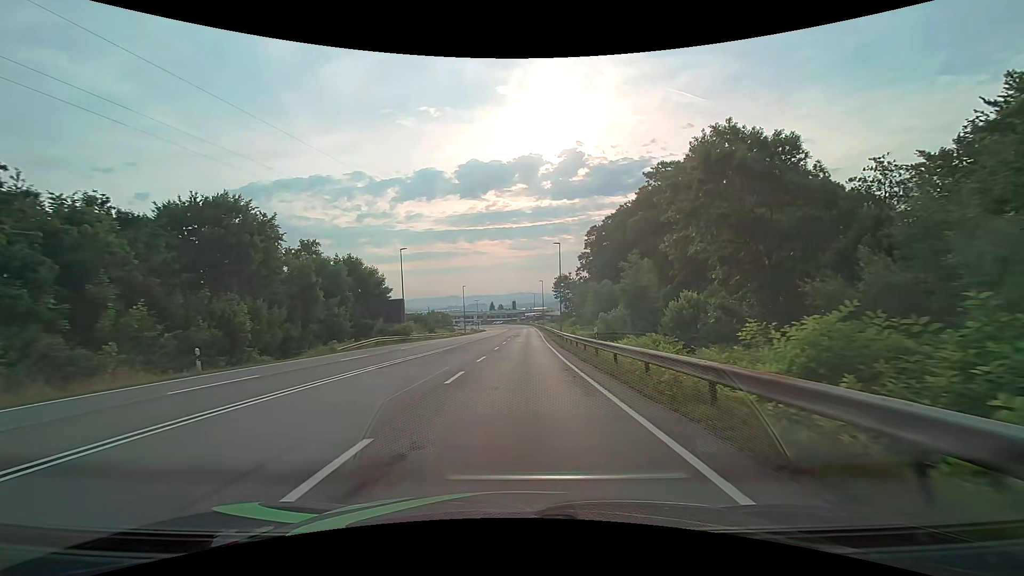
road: secondary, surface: asphalt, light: Day
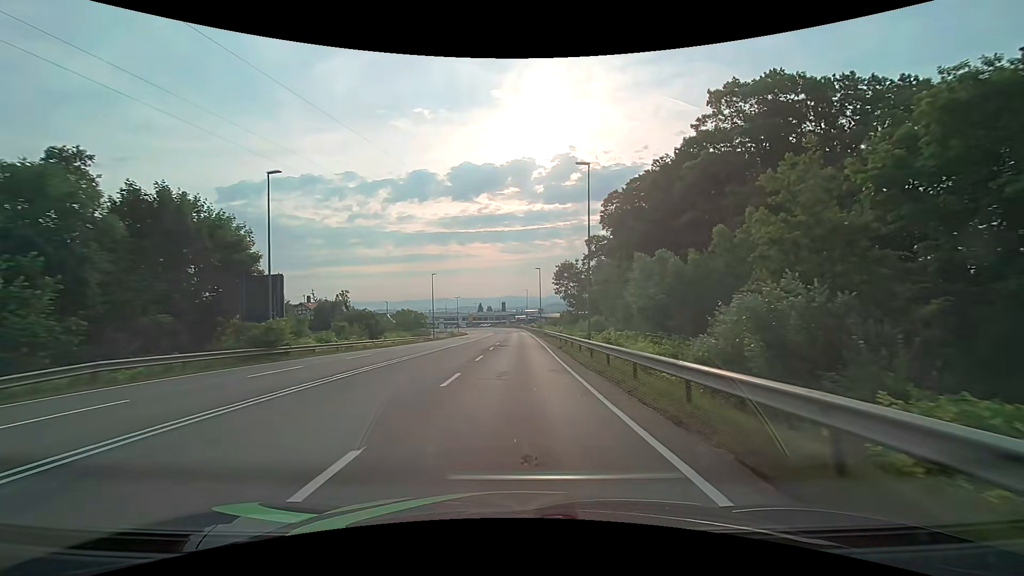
(+0.3, +27.4) m; +1°
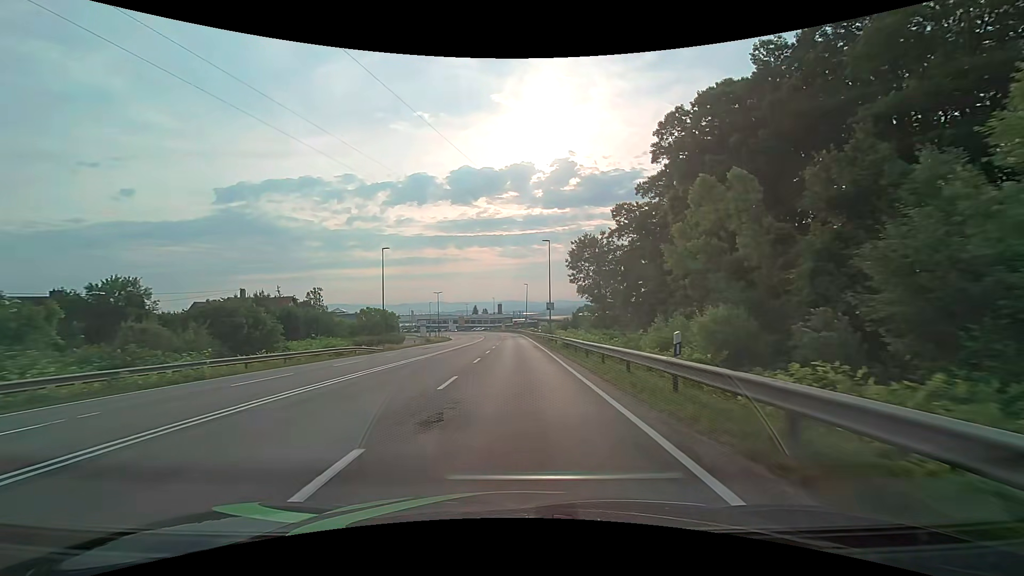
(+0.1, +27.3) m; 0°
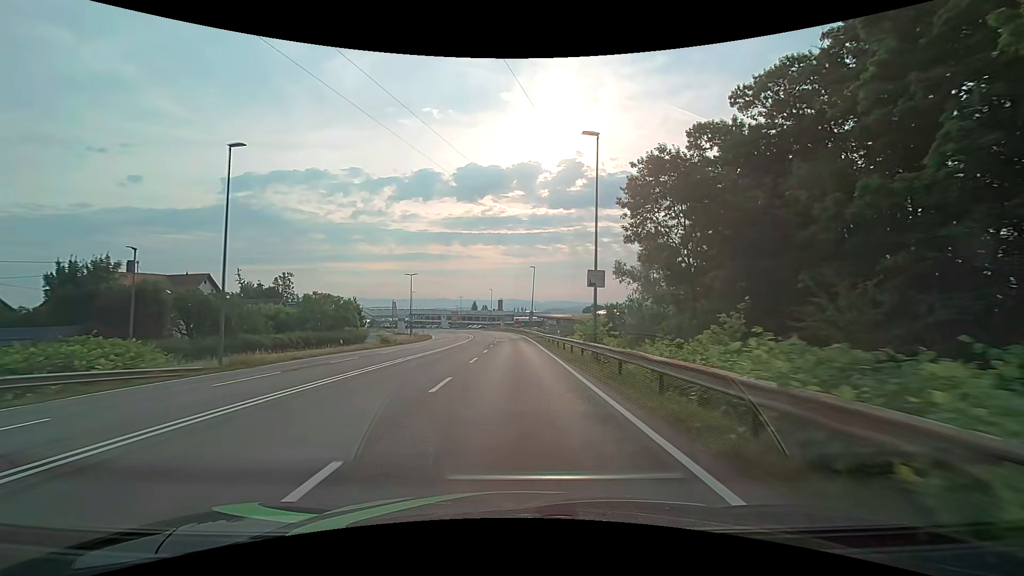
(0.0, +27.5) m; -1°
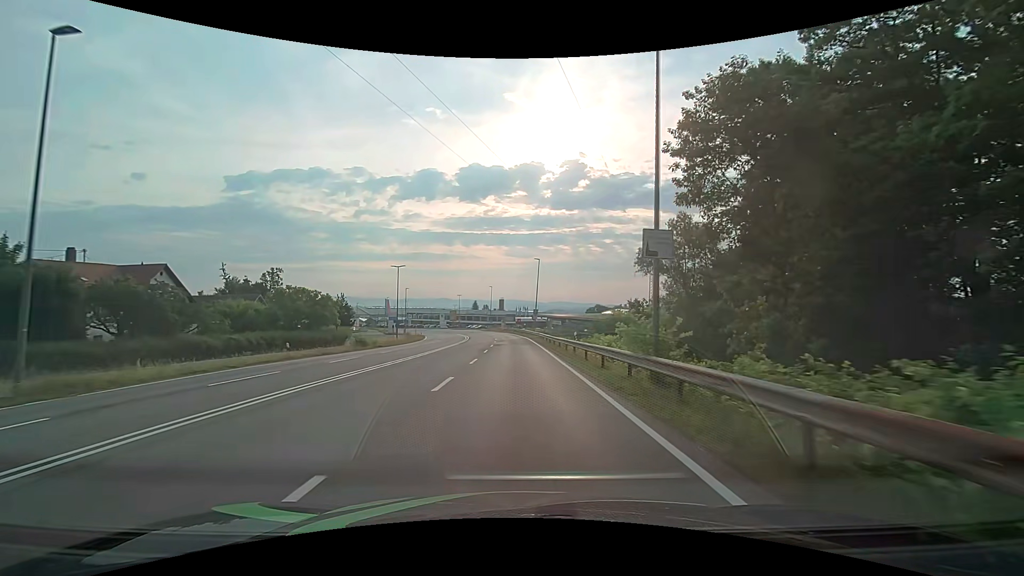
(0.0, +9.0) m; 0°
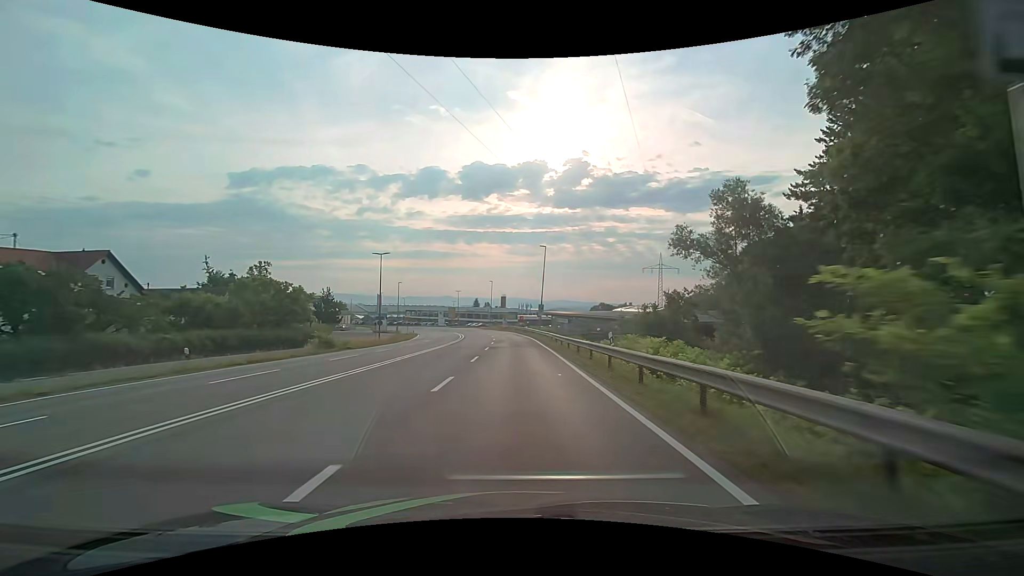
(0.0, +9.0) m; 0°
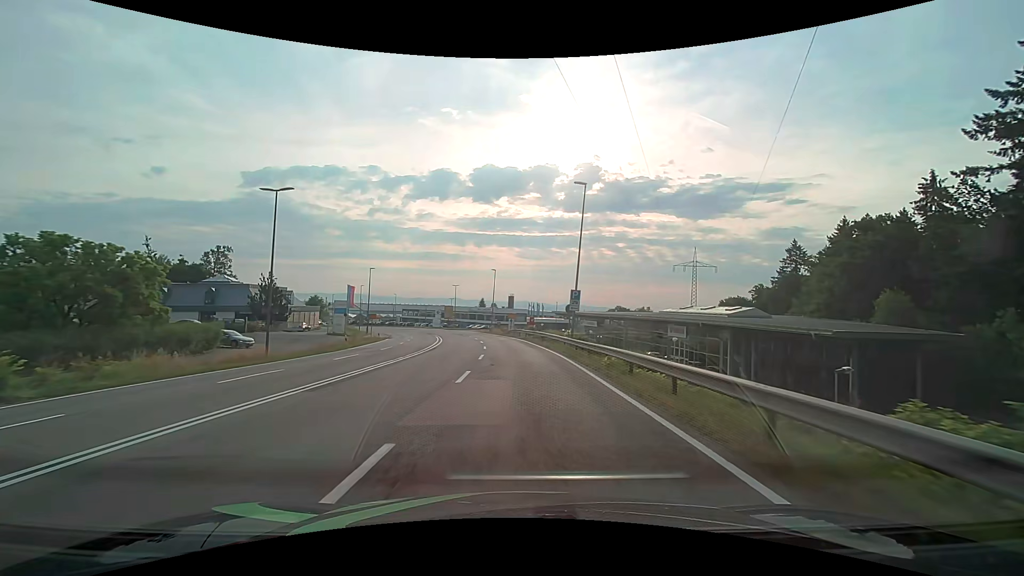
(-0.4, +25.6) m; -2°
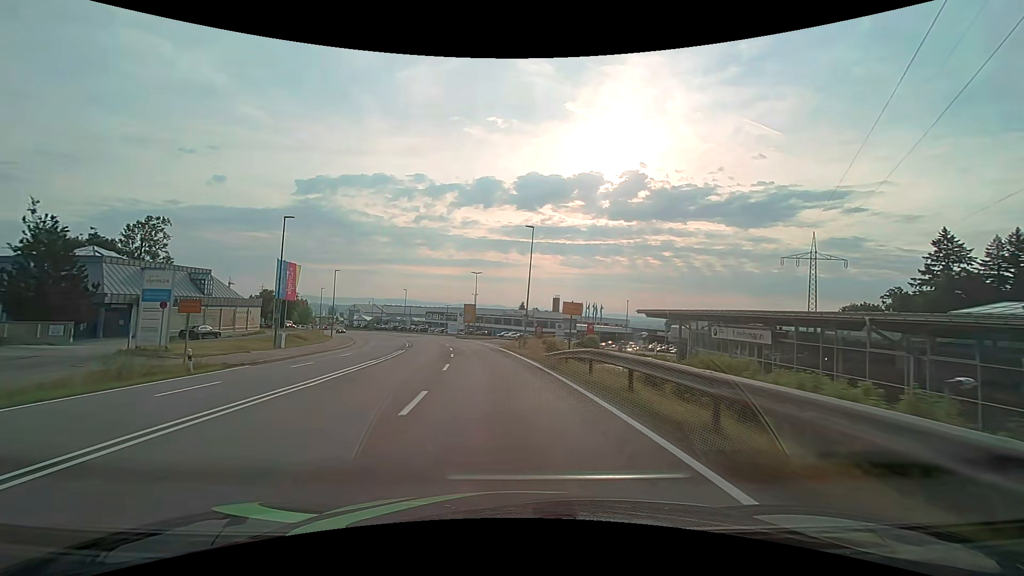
(-1.0, +39.4) m; -4°
(0, +10) (-1, +20) (-2, +30) (-3, +40) (-5, +50) (-7, +59) (-10, +69) (-13, +79) (-16, +88) (-20, +97) m
